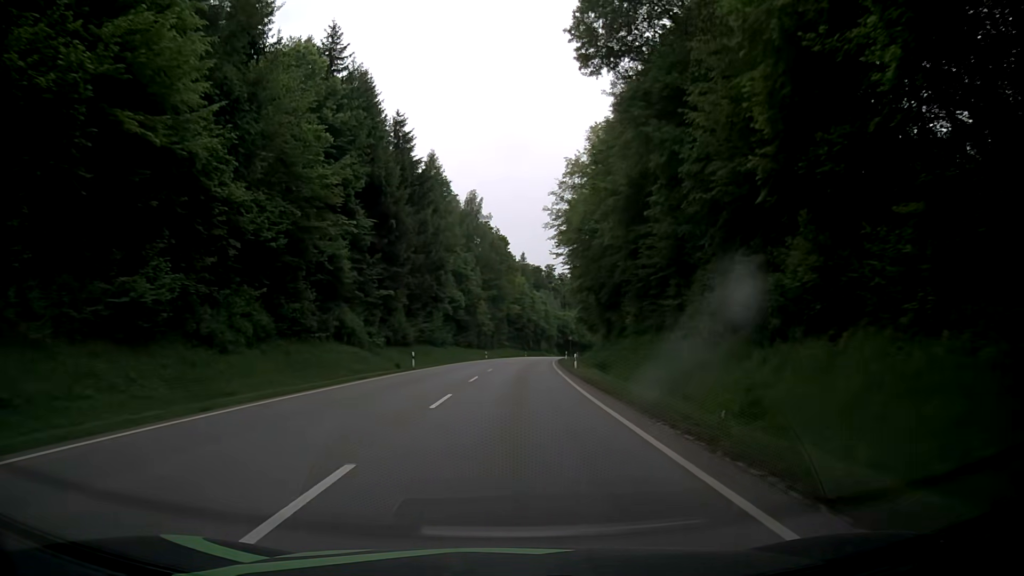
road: secondary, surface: asphalt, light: Day
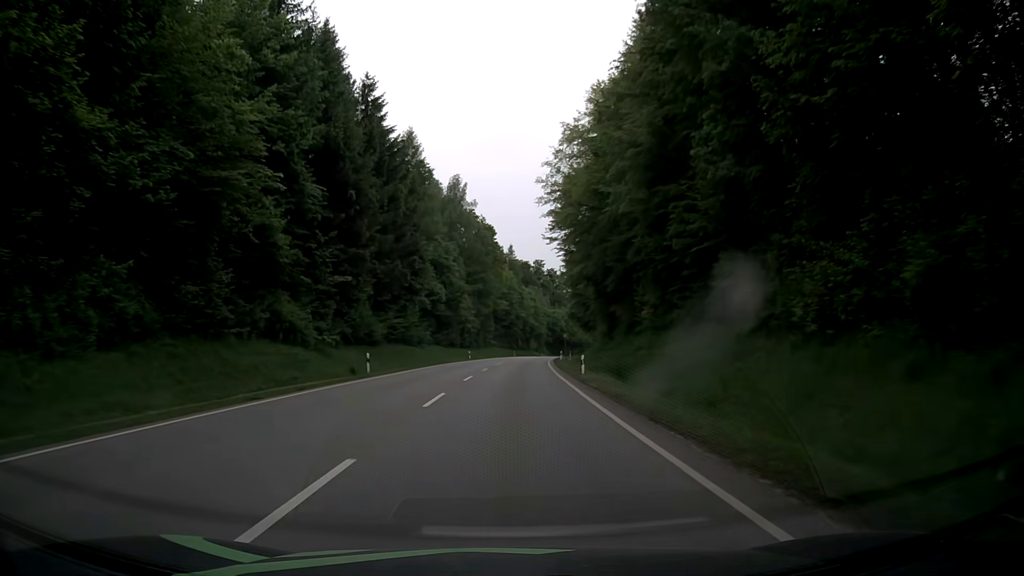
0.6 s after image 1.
(0.0, +10.8) m; 0°
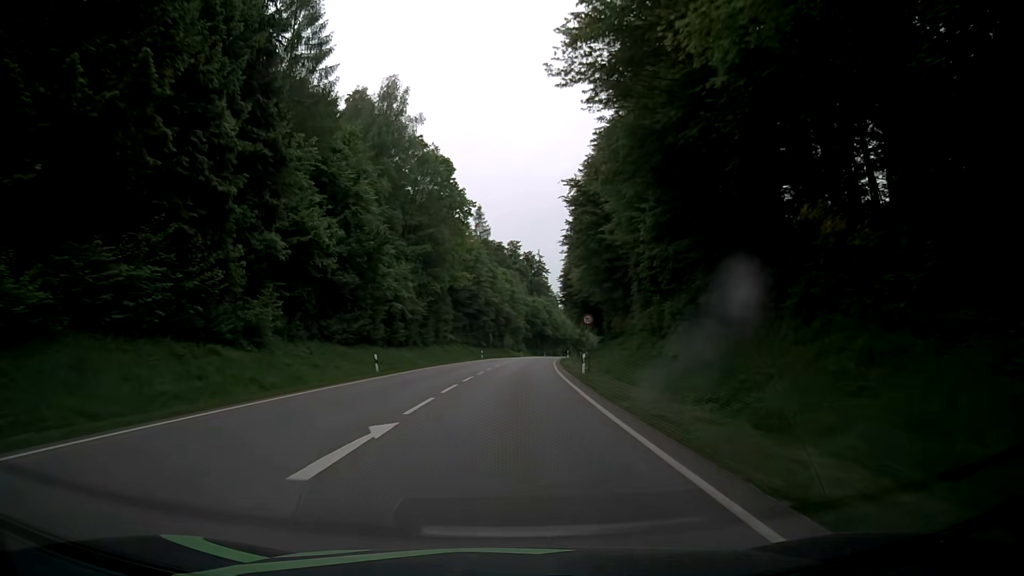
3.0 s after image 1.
(+1.2, +42.5) m; +3°
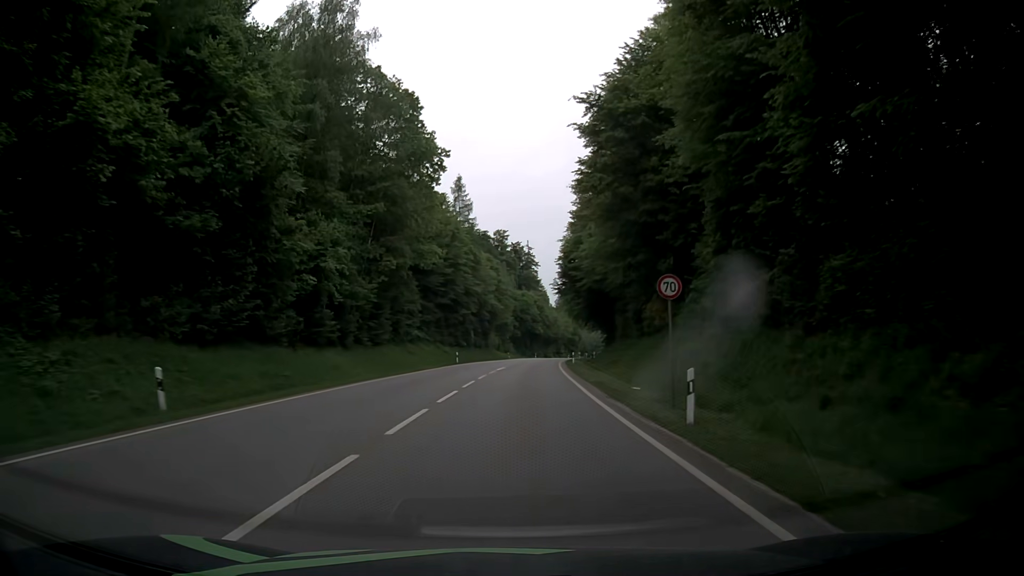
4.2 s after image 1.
(+0.1, +21.0) m; +1°
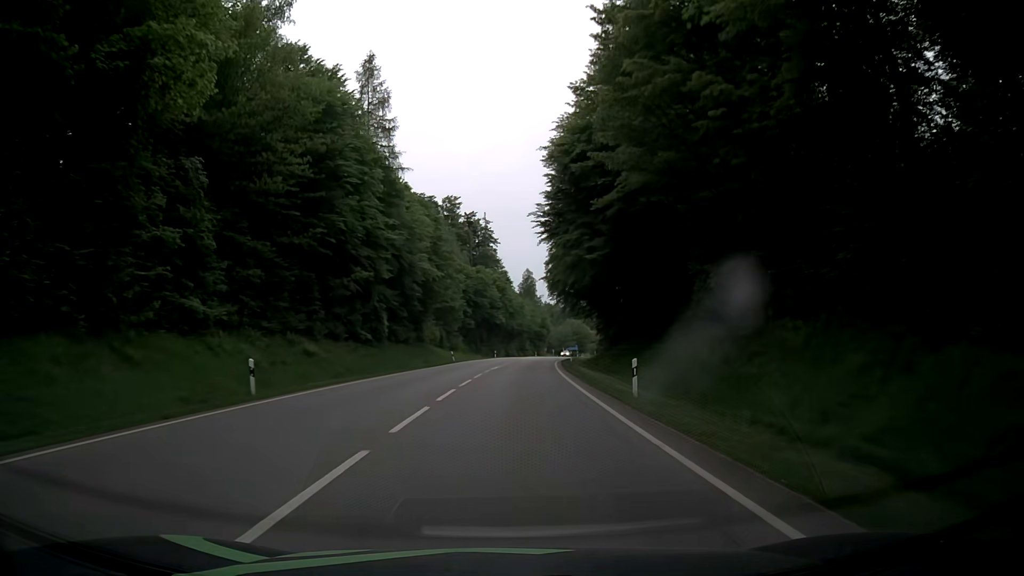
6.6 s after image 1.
(+1.4, +42.0) m; +4°
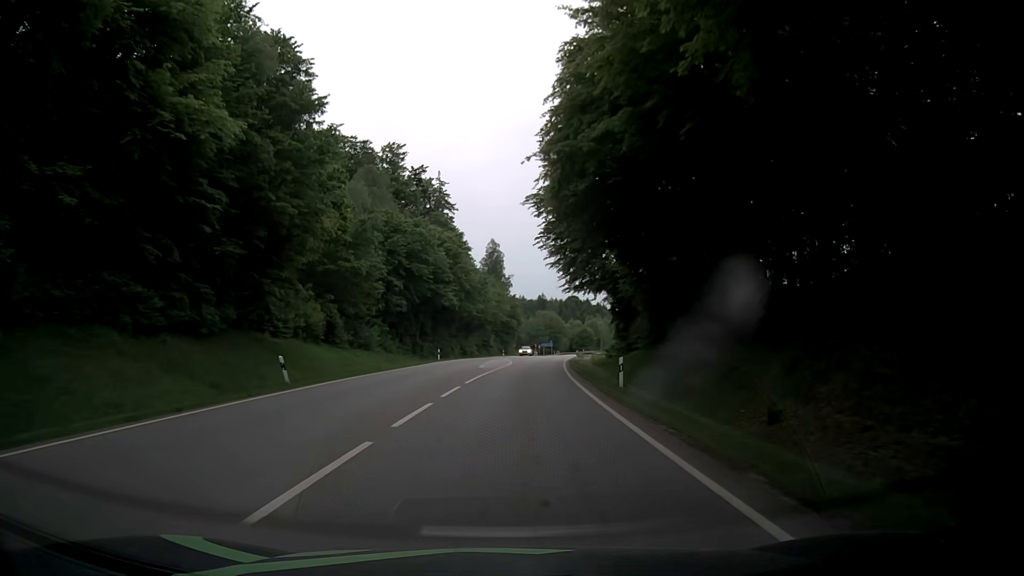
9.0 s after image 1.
(+0.9, +41.2) m; +3°
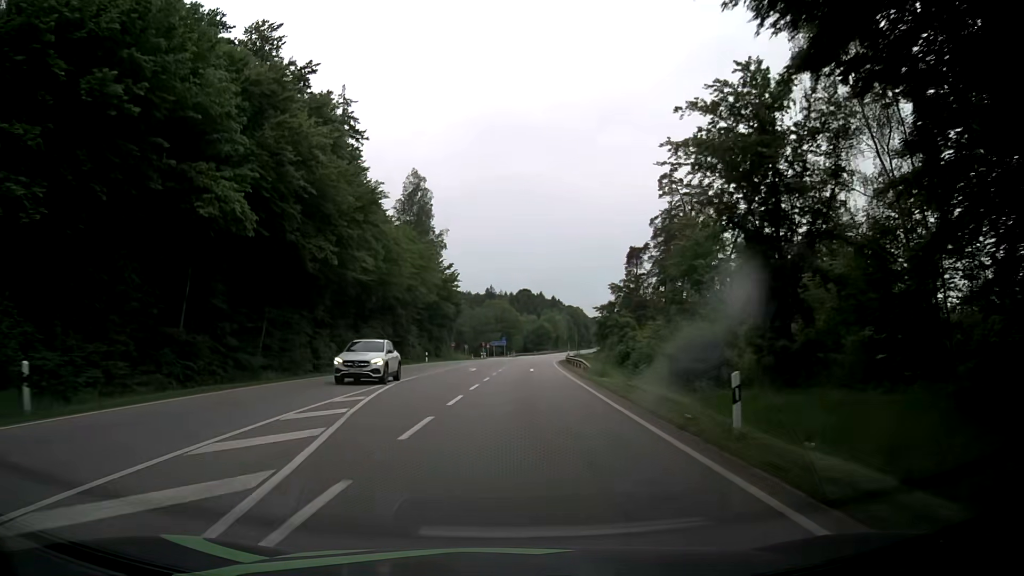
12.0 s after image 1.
(+1.4, +50.7) m; +4°
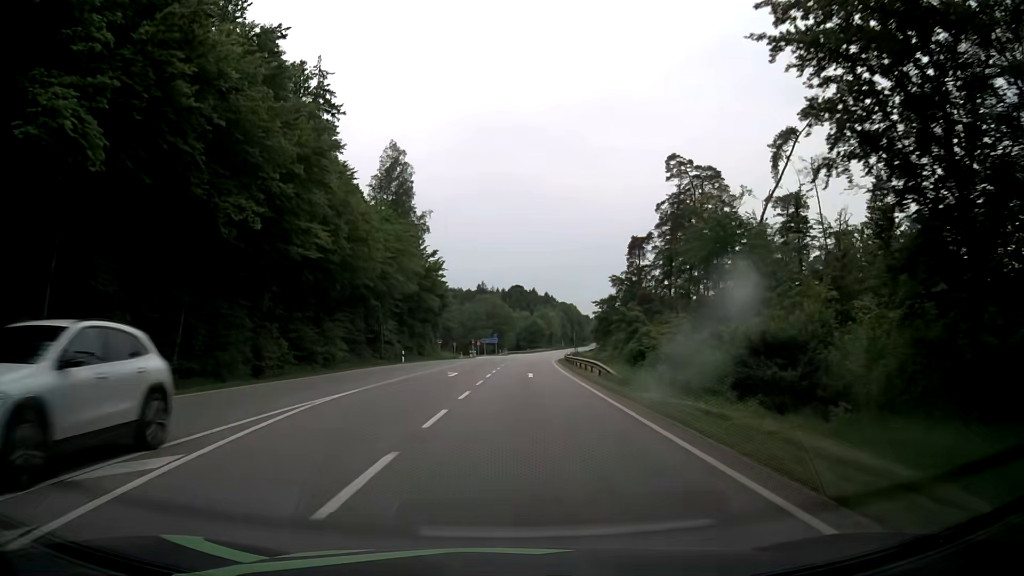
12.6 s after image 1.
(+0.1, +10.2) m; 0°
(0, +10) (0, +20) (+1, +30) (+1, +40) (+2, +50) (+2, +60) (+3, +70) (+4, +80) (+5, +90) (+6, +100) m
